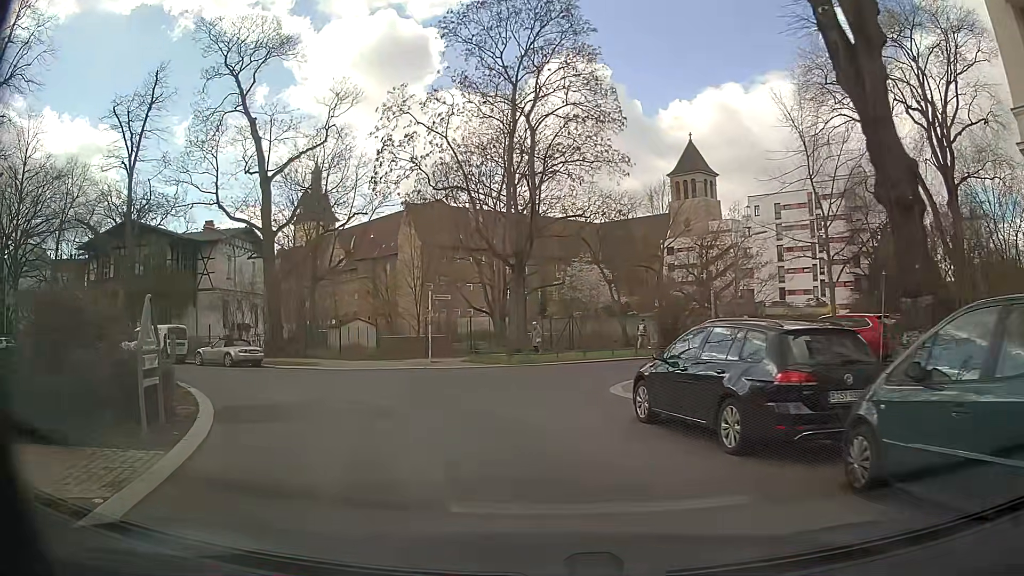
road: residential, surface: asphalt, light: Day
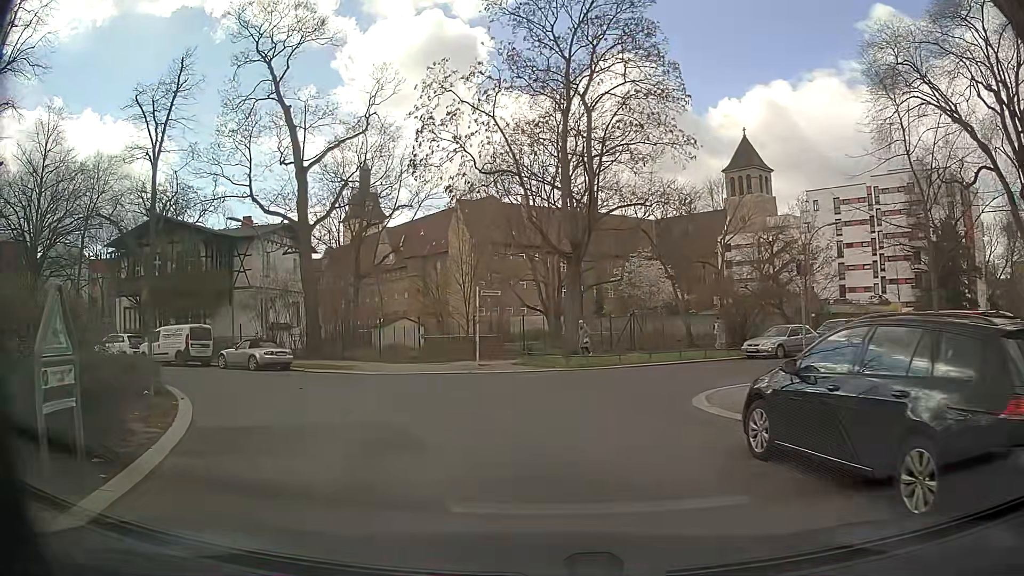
(-0.1, +2.8) m; -4°
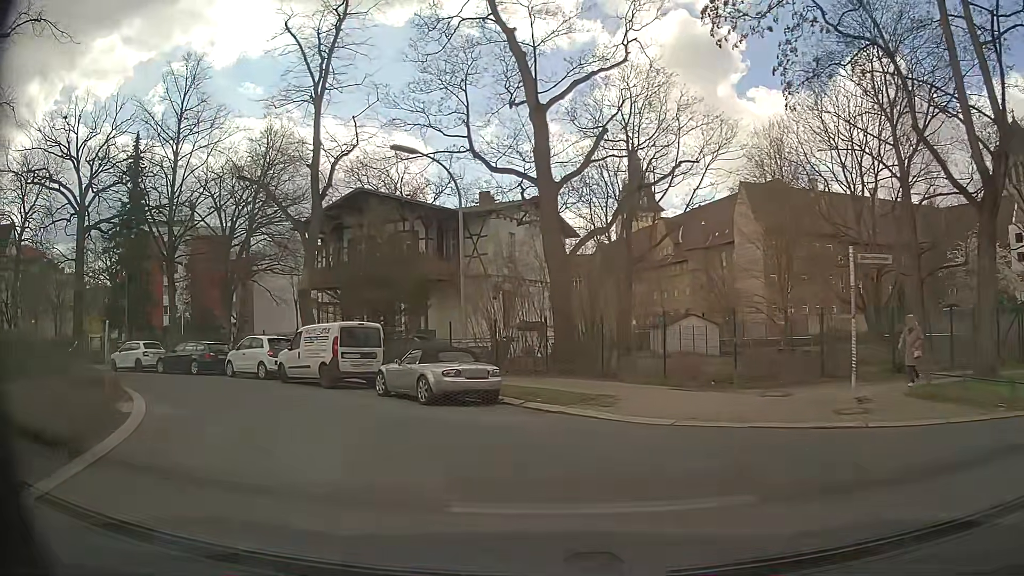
(-2.5, +11.8) m; -25°
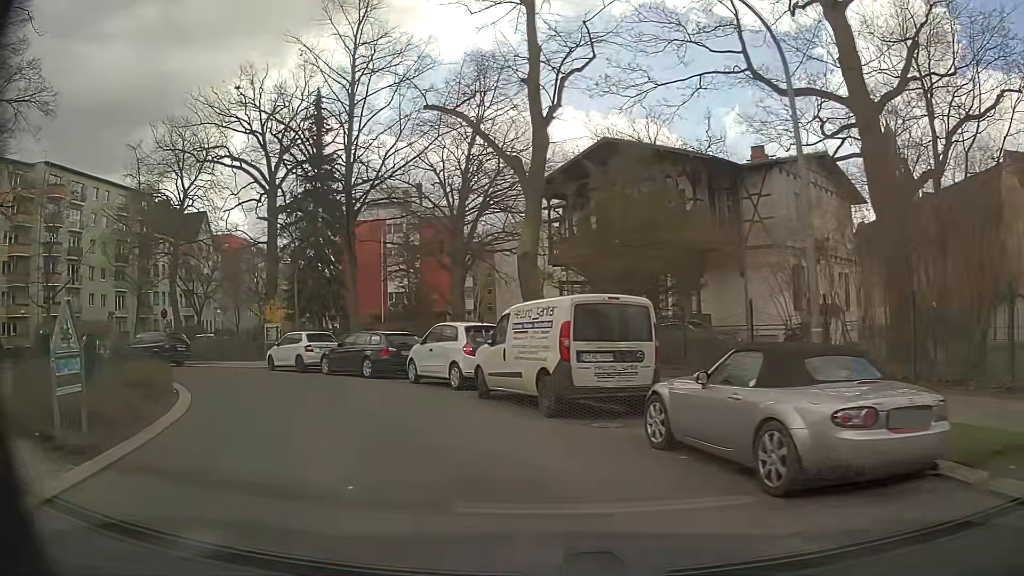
(-1.6, +8.7) m; -21°
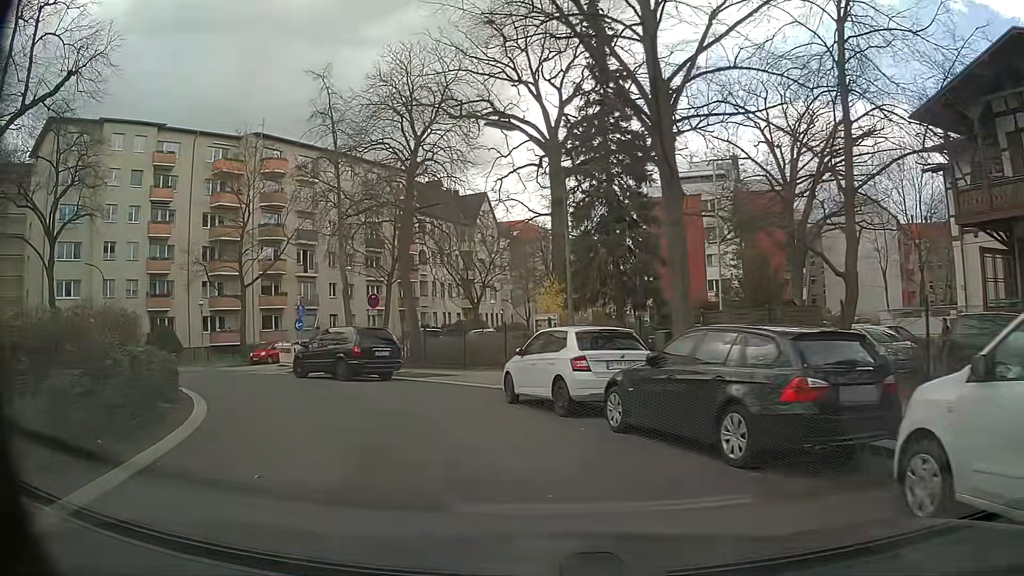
(-3.1, +12.9) m; -27°
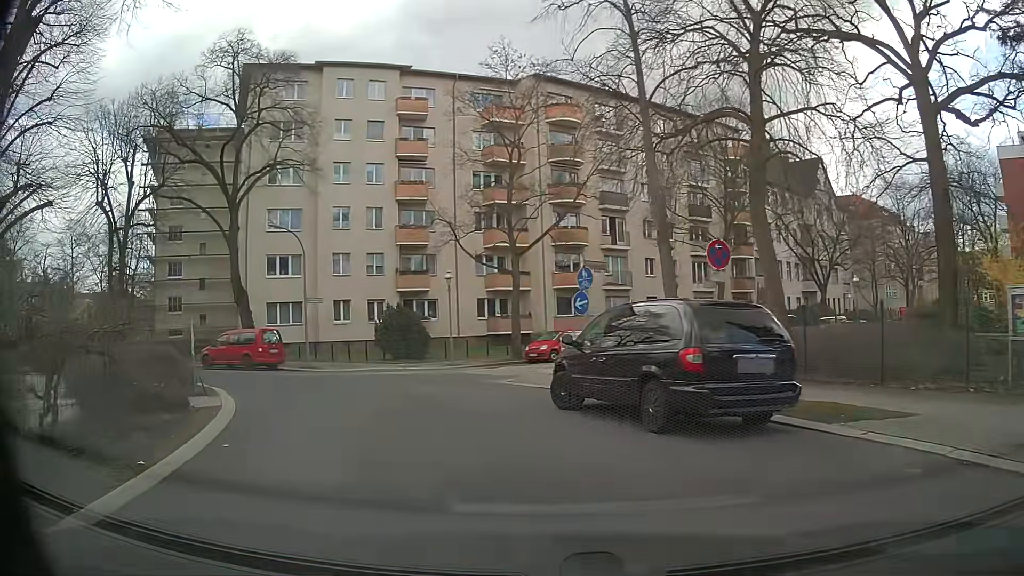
(-2.5, +12.6) m; -26°
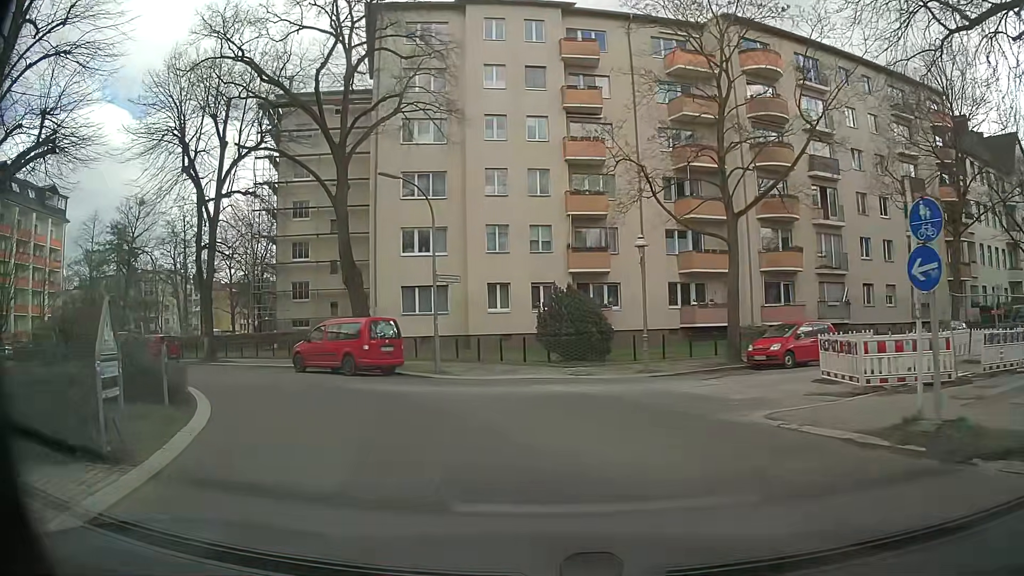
(-1.2, +8.8) m; -14°
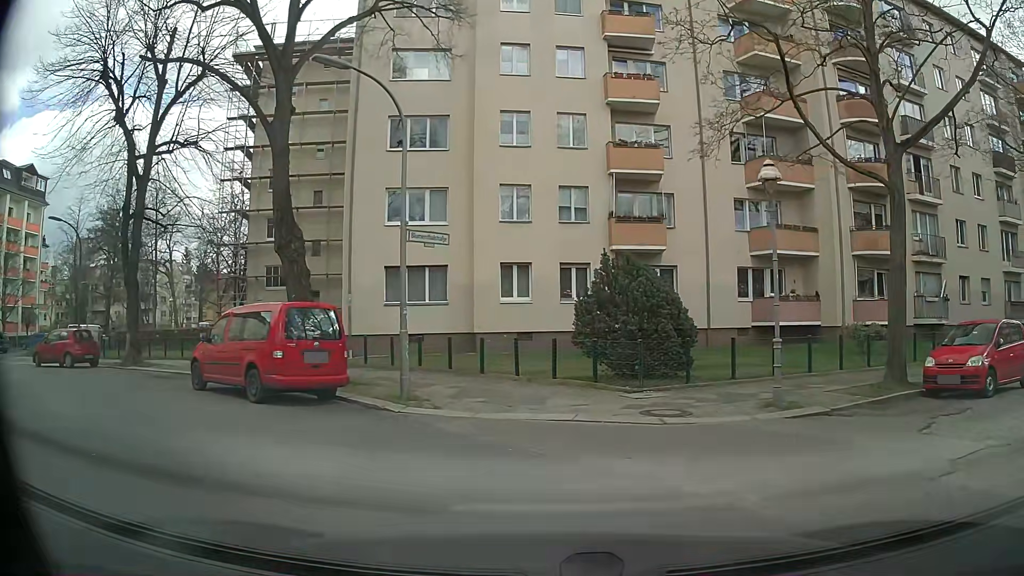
(-0.6, +8.9) m; +1°
